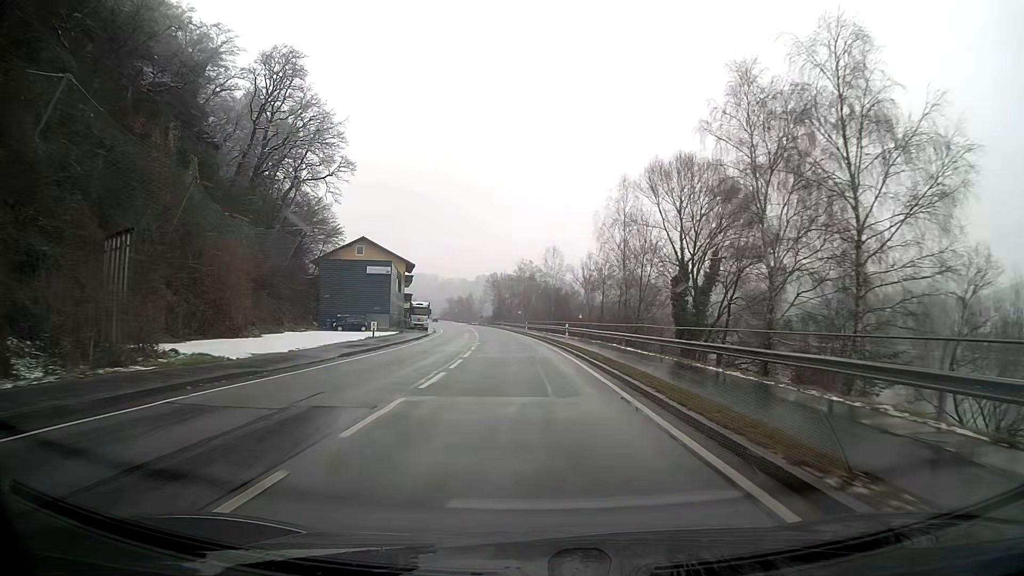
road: primary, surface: asphalt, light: Day
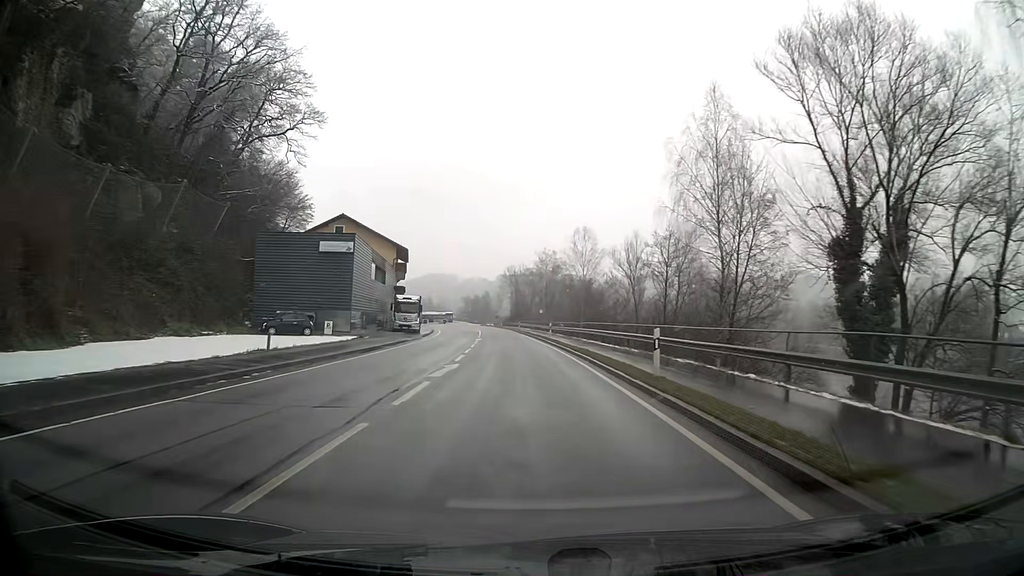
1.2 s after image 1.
(-0.4, +21.6) m; -2°
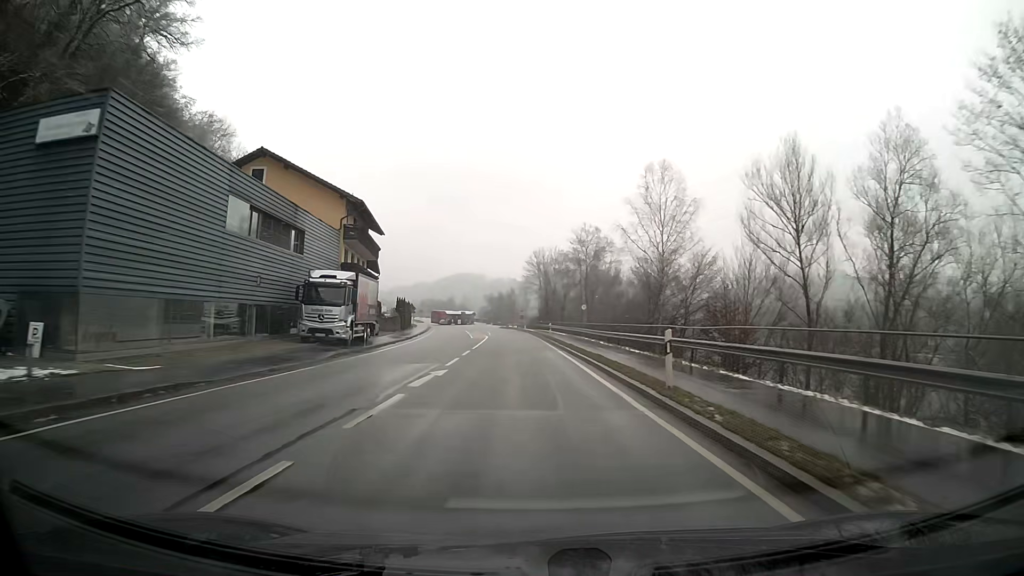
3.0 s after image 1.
(-0.8, +32.4) m; -2°
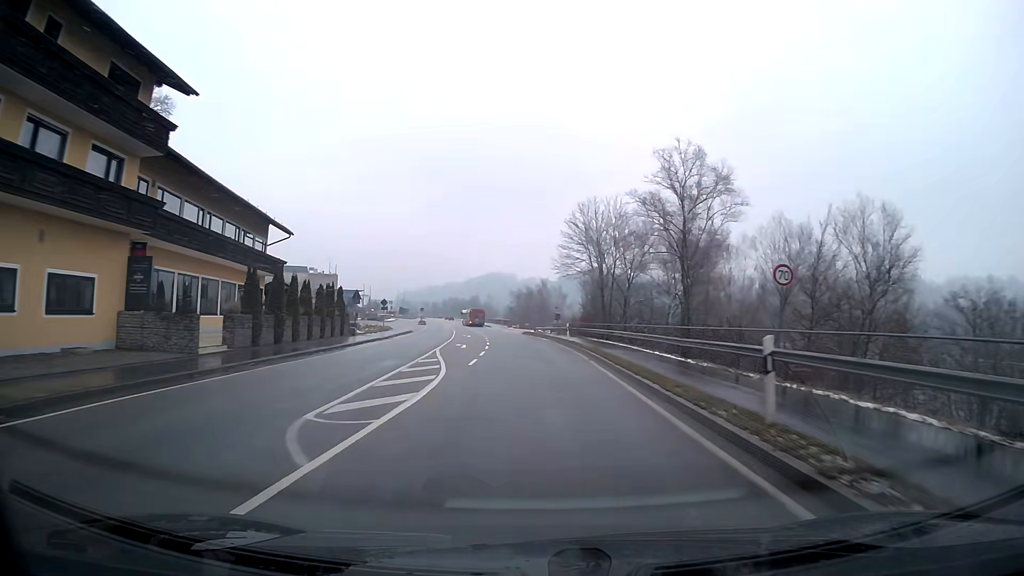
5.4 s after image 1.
(-1.0, +43.2) m; -3°
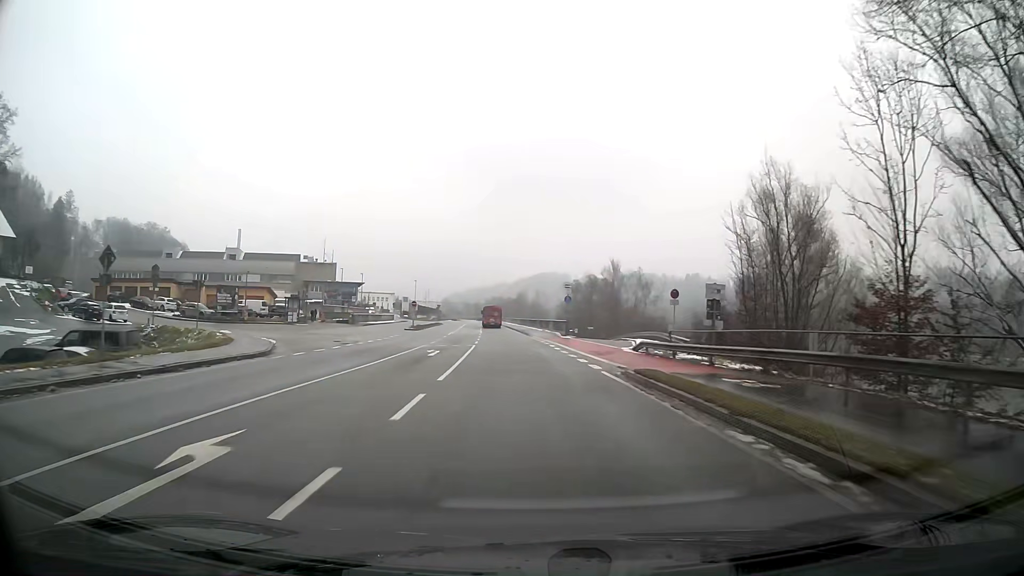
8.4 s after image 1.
(-2.1, +53.9) m; -5°
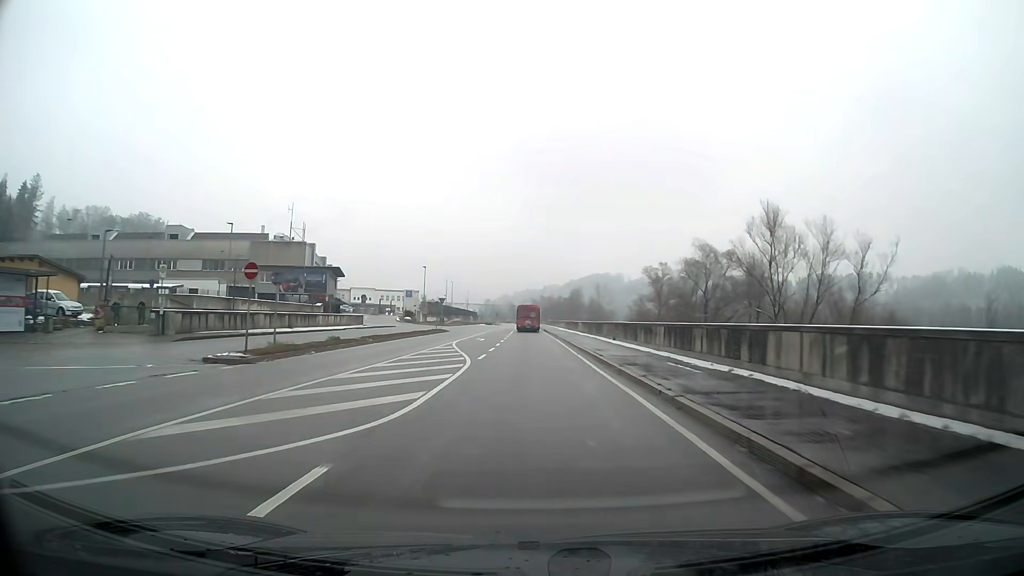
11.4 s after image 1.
(-2.2, +53.8) m; -4°
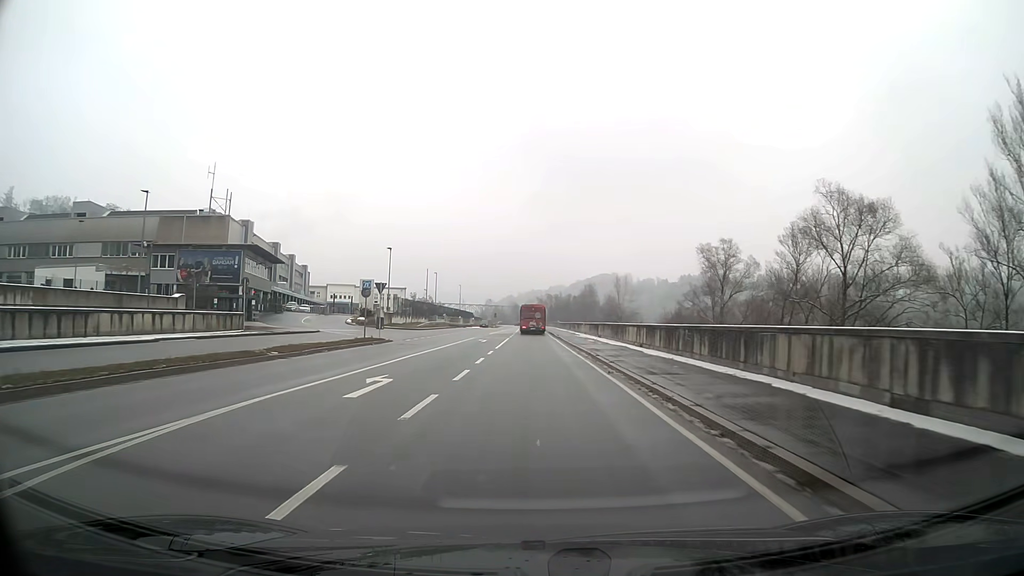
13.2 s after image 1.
(-0.1, +32.2) m; 0°
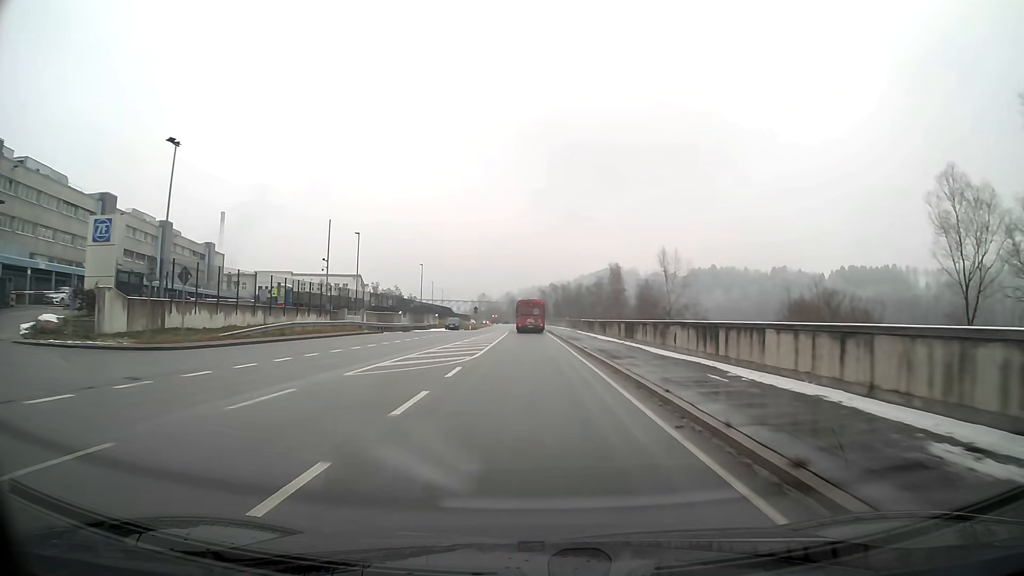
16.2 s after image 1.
(0.0, +53.7) m; 0°
